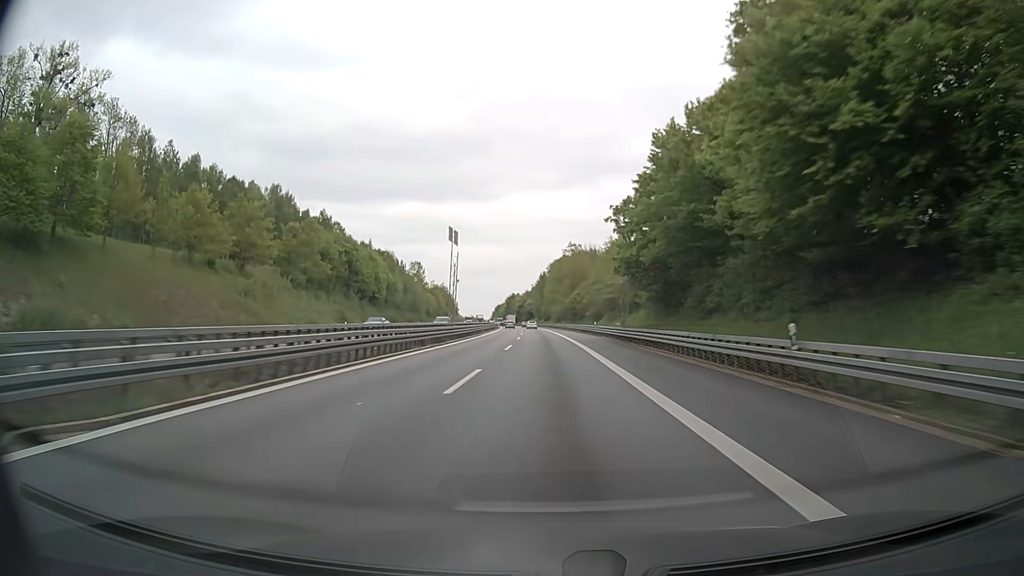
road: motorway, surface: asphalt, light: Day
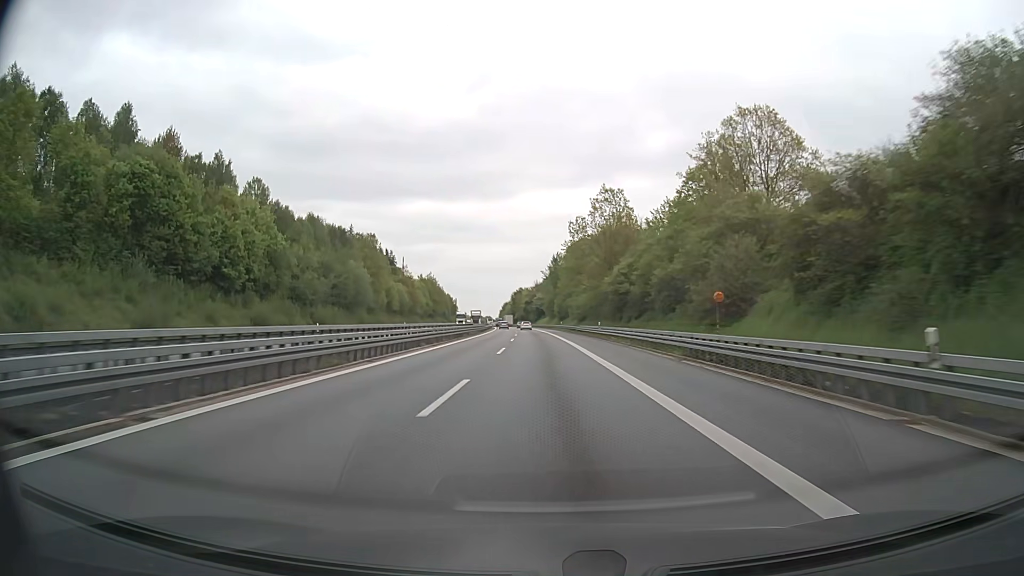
(-0.4, +57.2) m; -1°
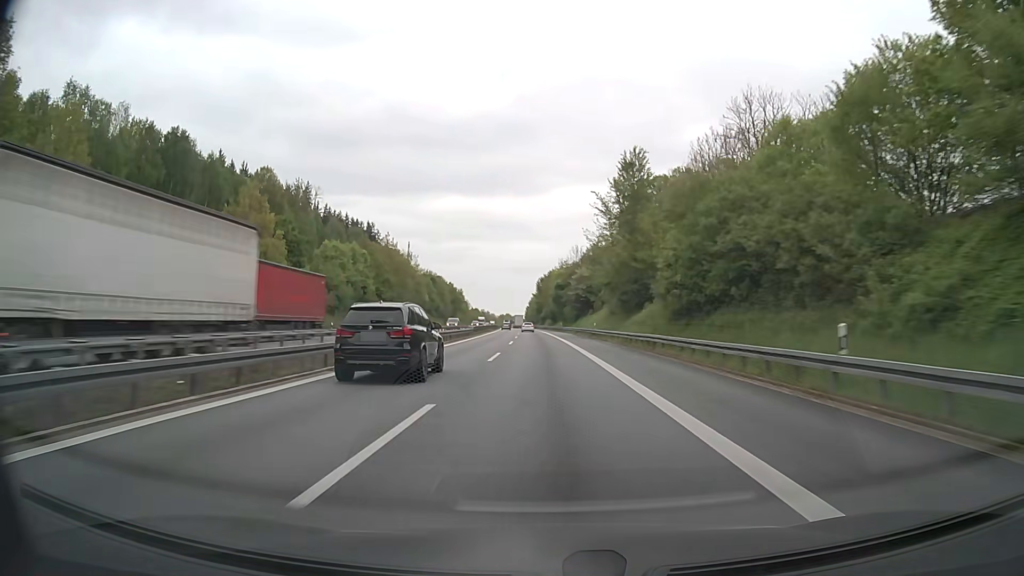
(-2.3, +95.4) m; -3°
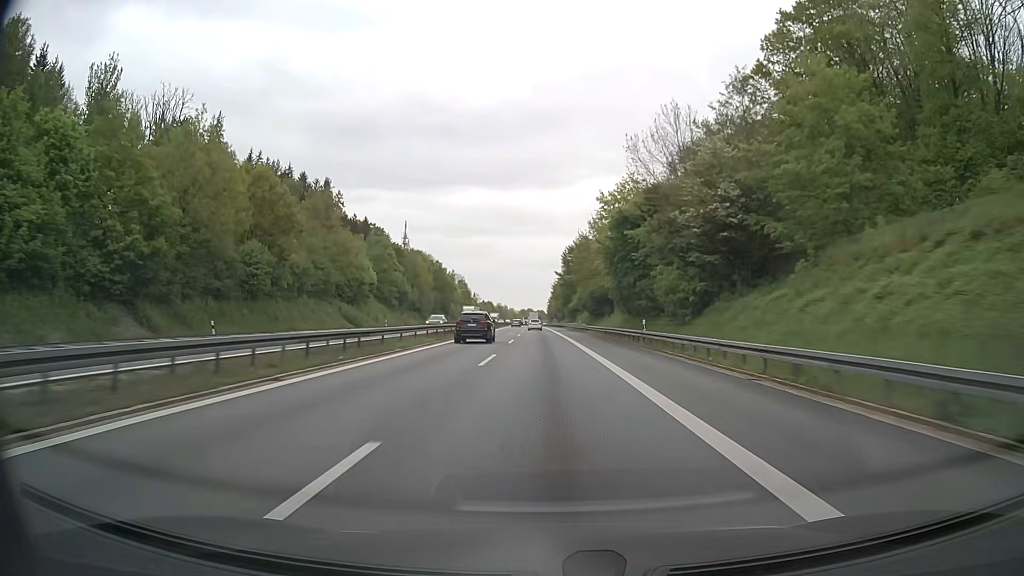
(-1.3, +76.3) m; -2°
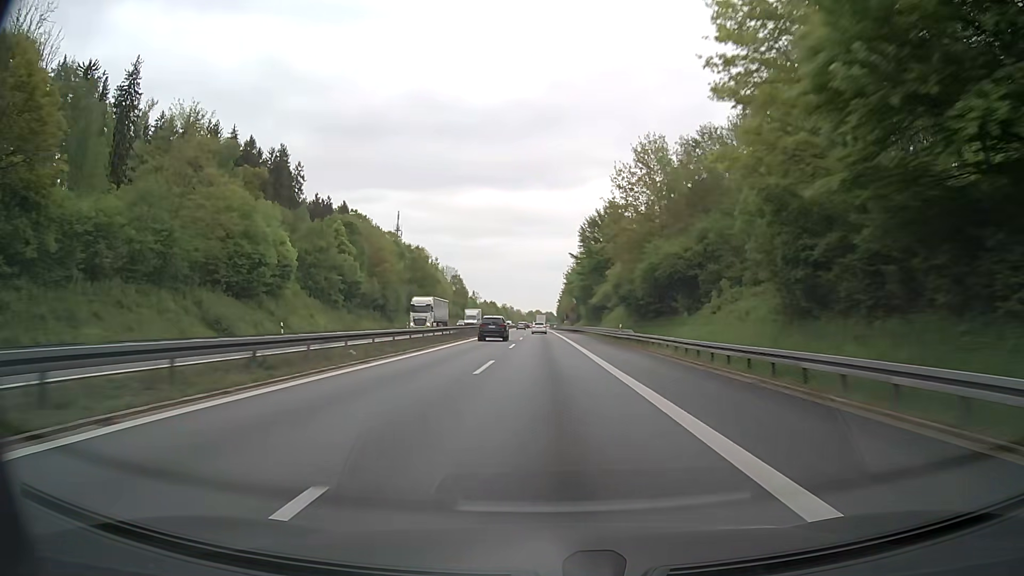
(-0.4, +38.2) m; -1°
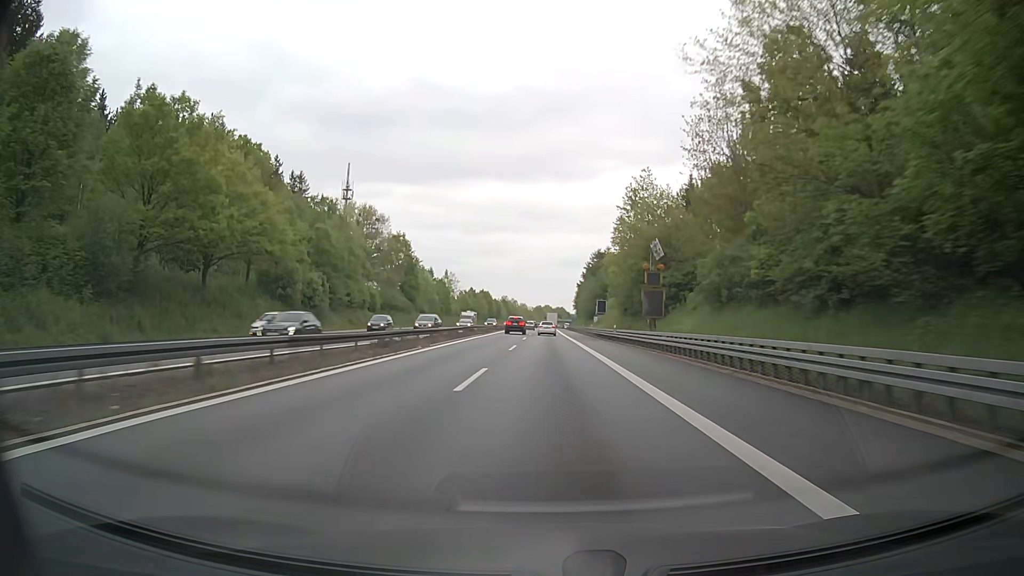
(-1.1, +95.4) m; -1°
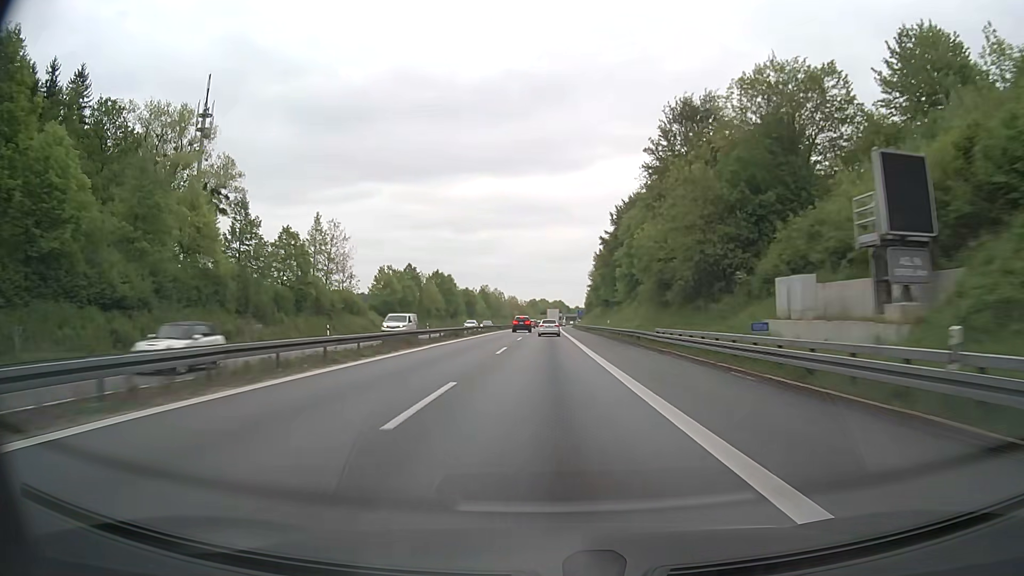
(+0.2, +95.2) m; 0°
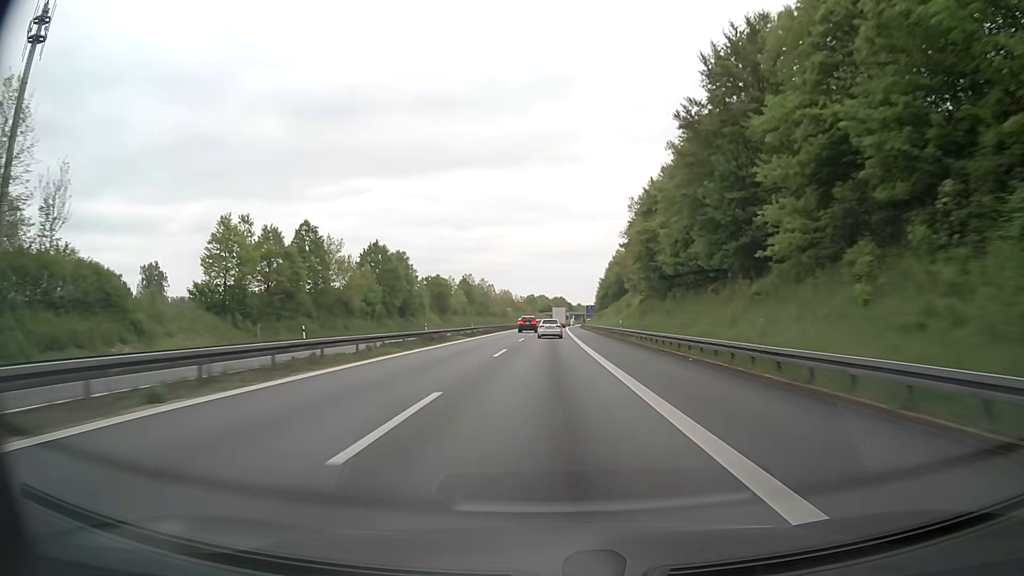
(+0.1, +56.3) m; 0°
(0, +10) (0, +20) (0, +30) (0, +40) (0, +50) (0, +60) (0, +70) (0, +80) (+1, +90) (+1, +100) m
